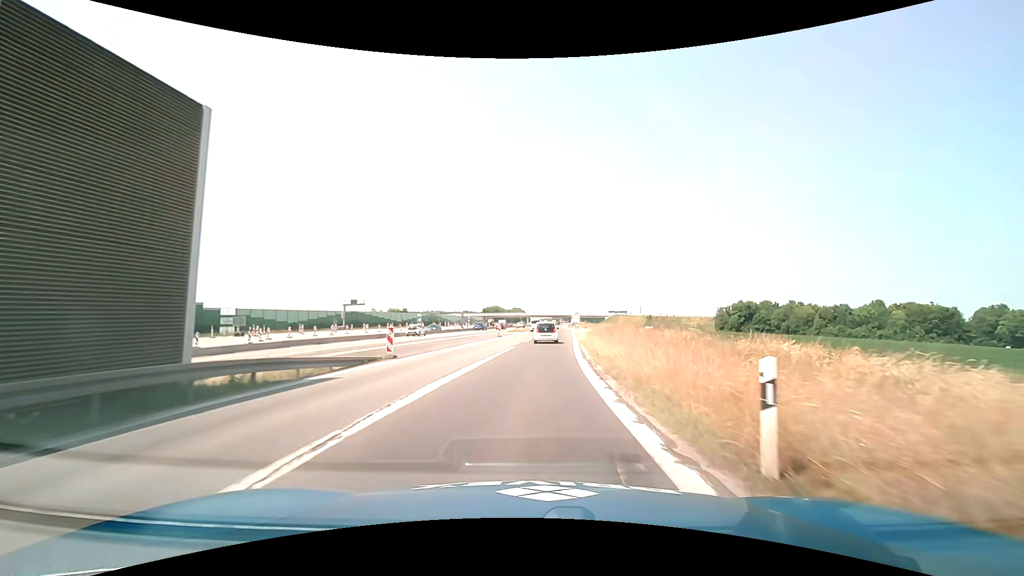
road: motorway_link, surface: asphalt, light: Day
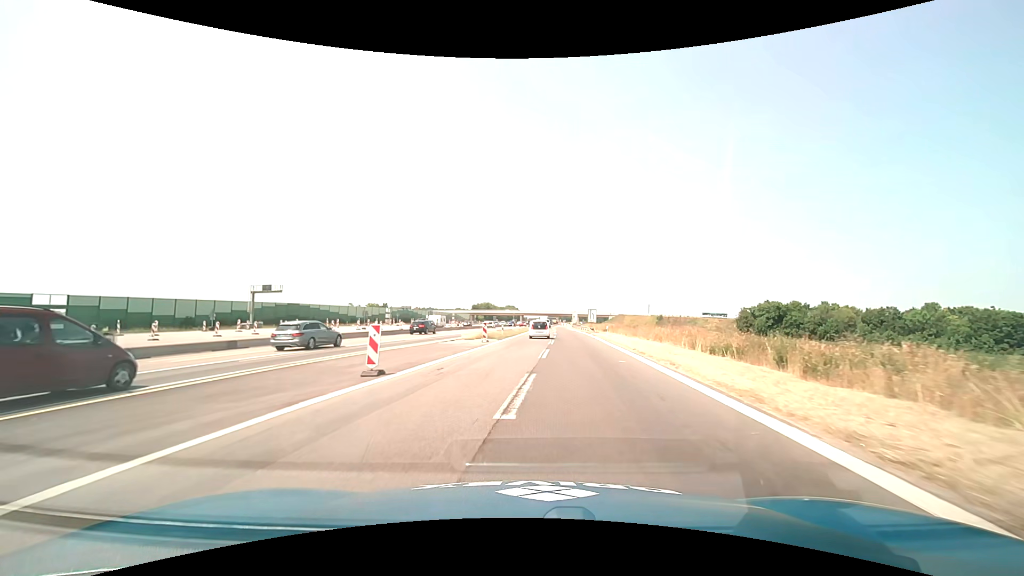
(+1.0, +39.8) m; +1°
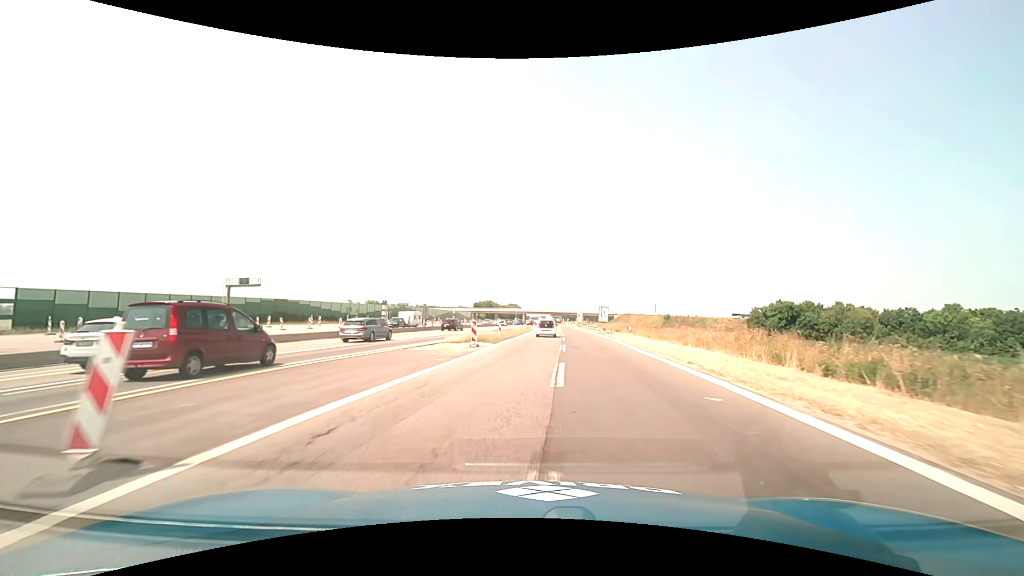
(0.0, +8.4) m; 0°
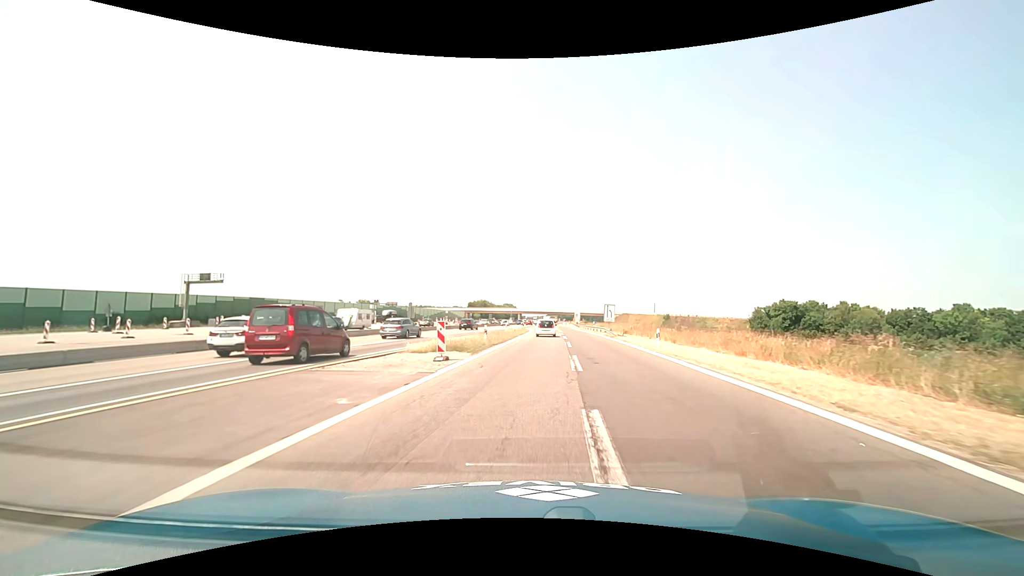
(0.0, +8.5) m; 0°
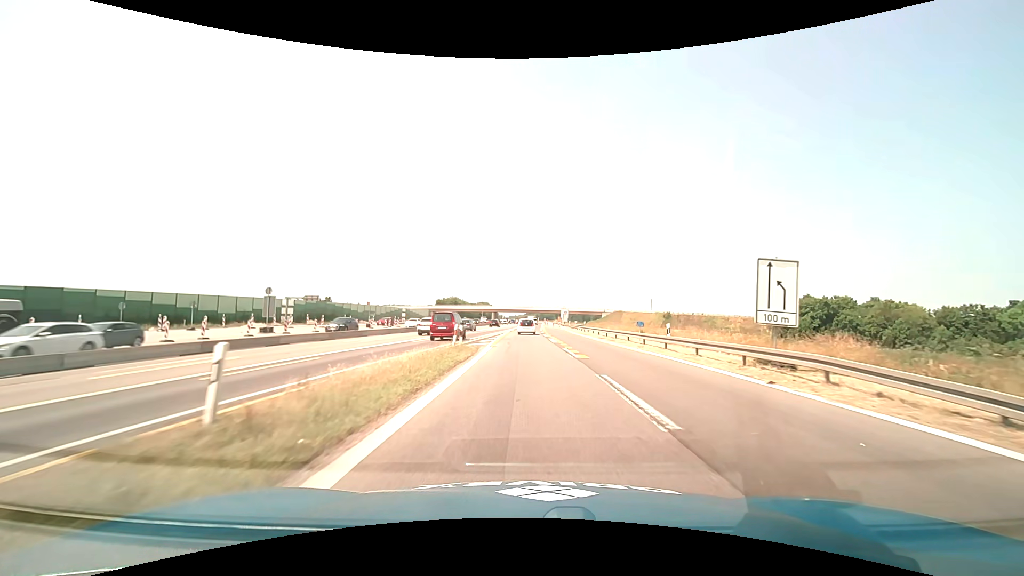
(+1.2, +43.3) m; +3°
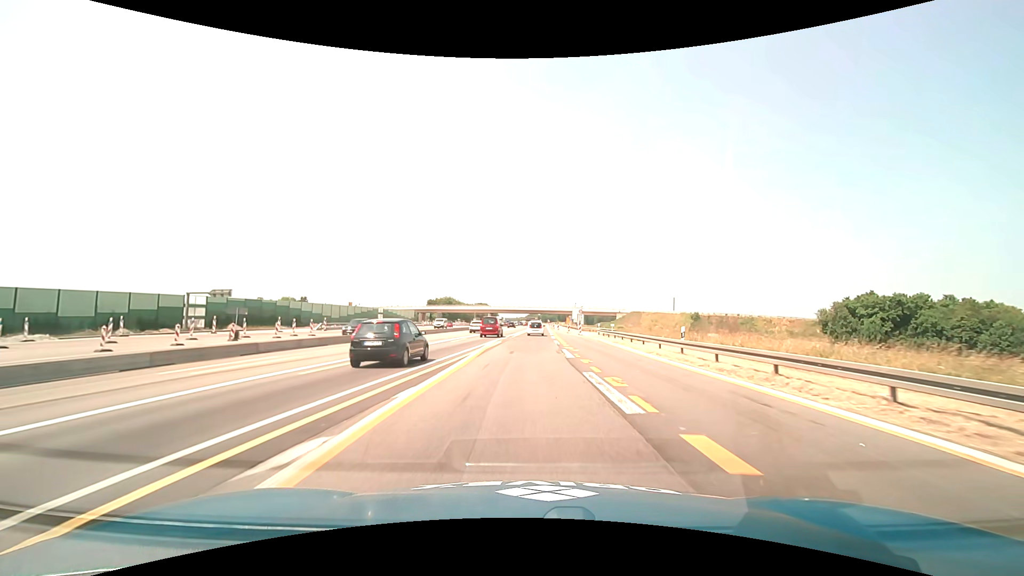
(0.0, +34.7) m; 0°
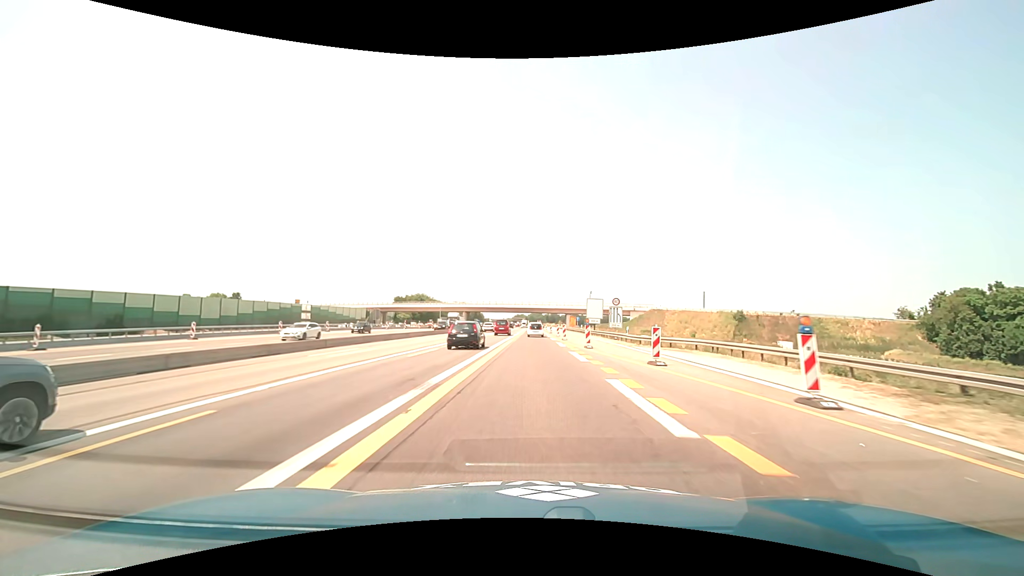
(+0.4, +48.9) m; +2°
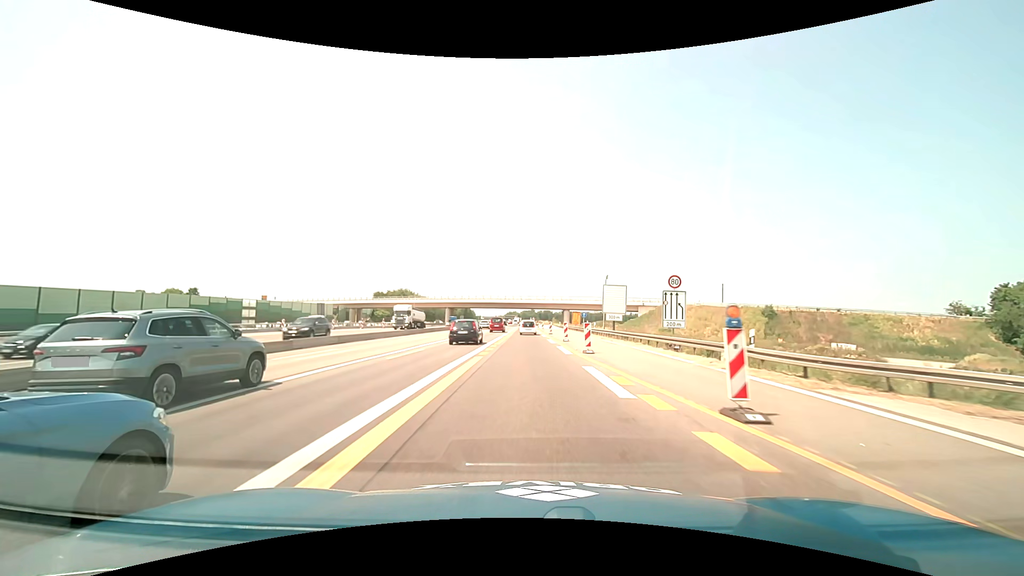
(+0.1, +21.4) m; +1°
(0, +10) (0, +20) (0, +30) (0, +40) (0, +50) (0, +60) (0, +70) (-1, +80) (-1, +90) (-1, +100) m
